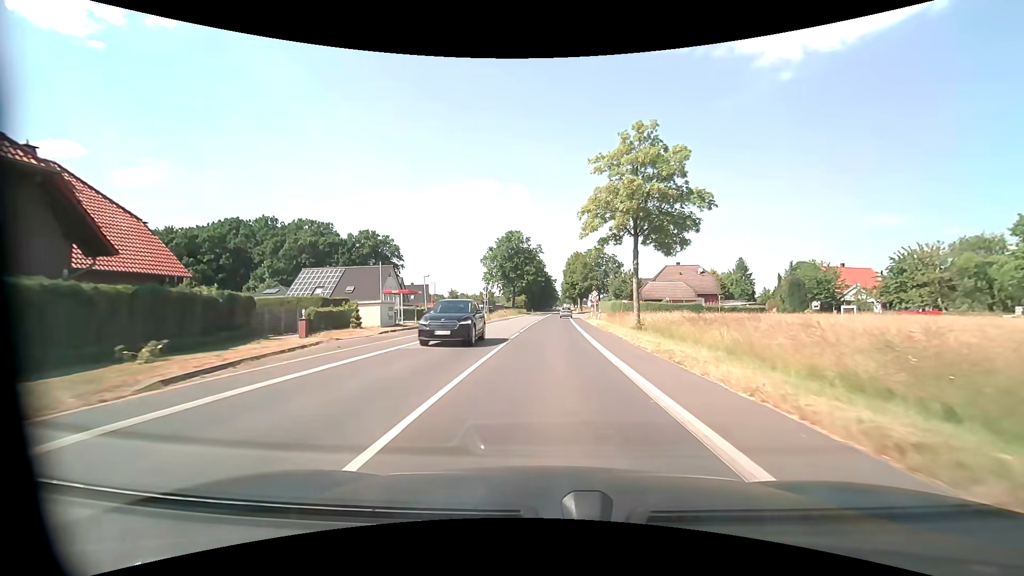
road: tertiary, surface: asphalt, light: Day
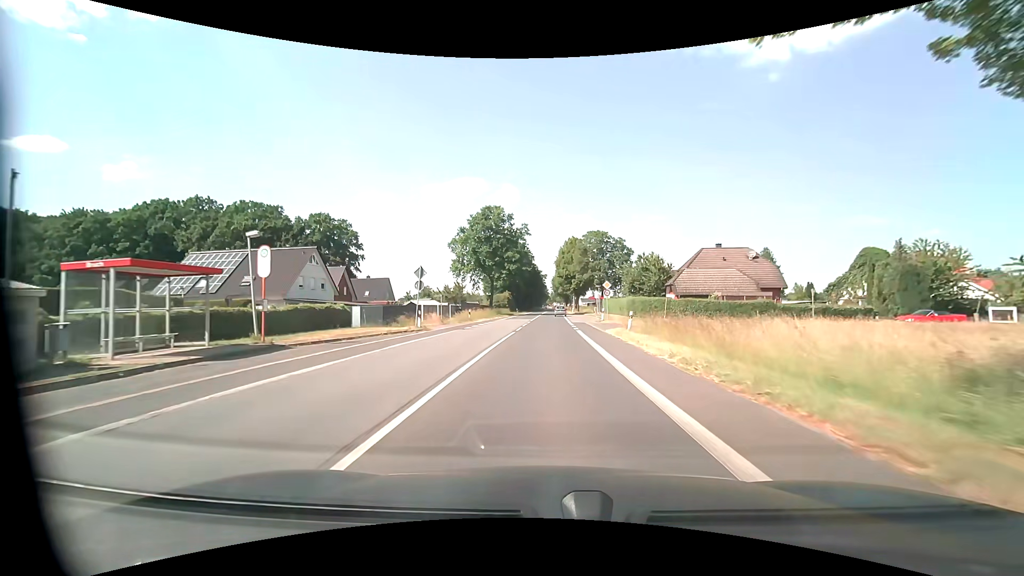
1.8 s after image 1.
(+0.3, +24.6) m; +1°
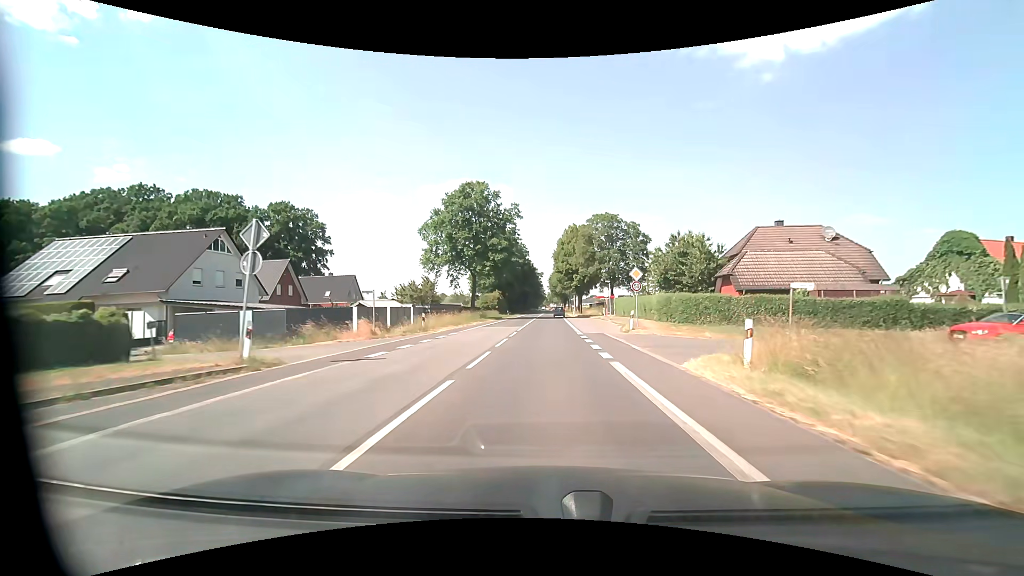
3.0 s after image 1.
(0.0, +16.5) m; 0°
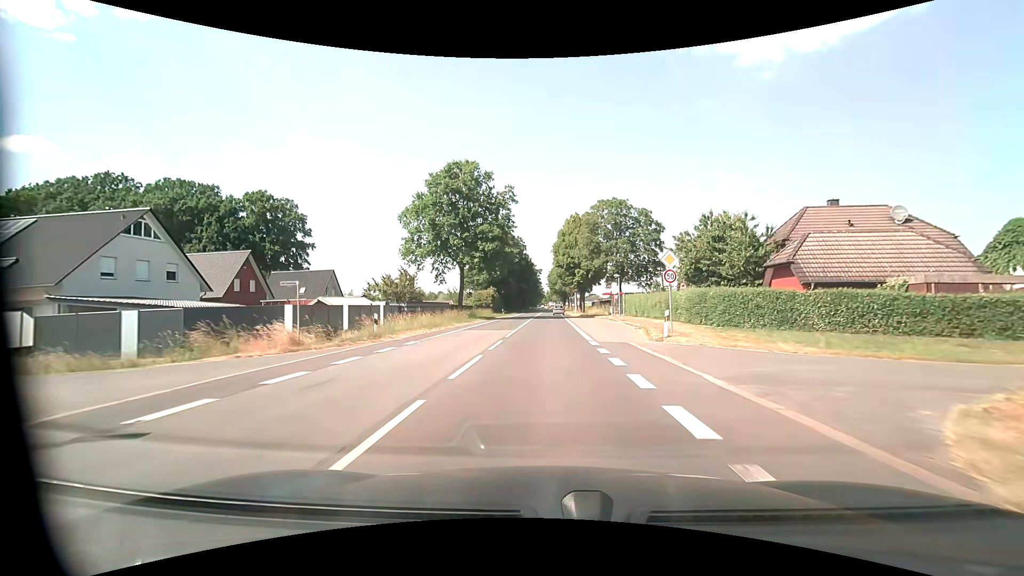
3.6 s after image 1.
(0.0, +8.2) m; 0°
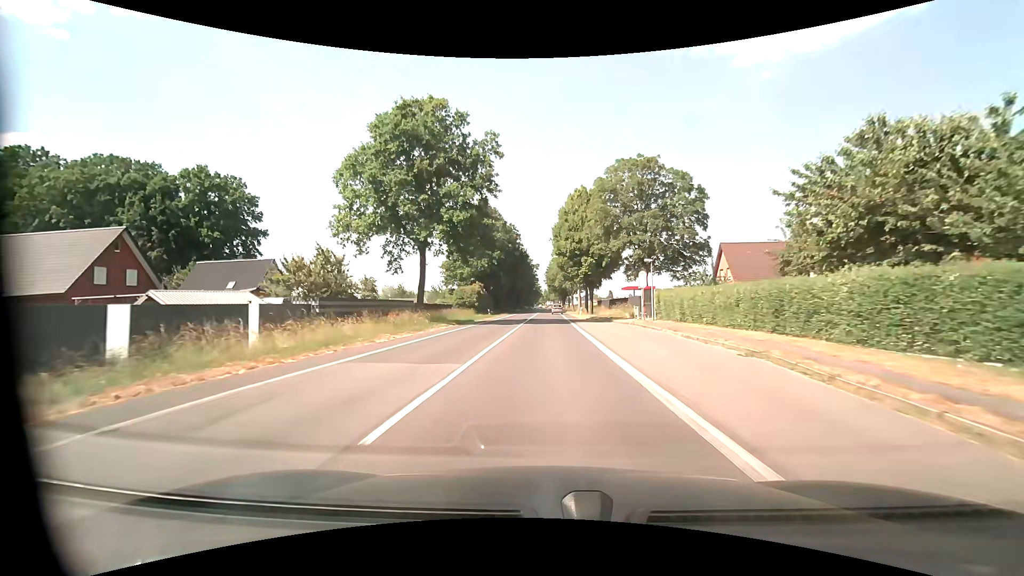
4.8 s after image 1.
(+0.1, +16.5) m; +1°
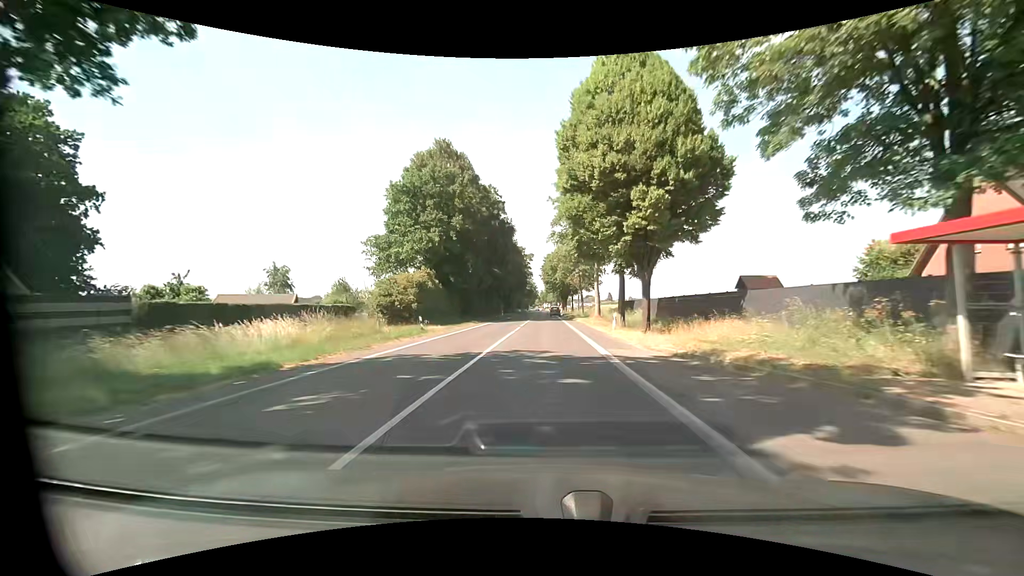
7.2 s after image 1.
(+0.1, +33.0) m; 0°
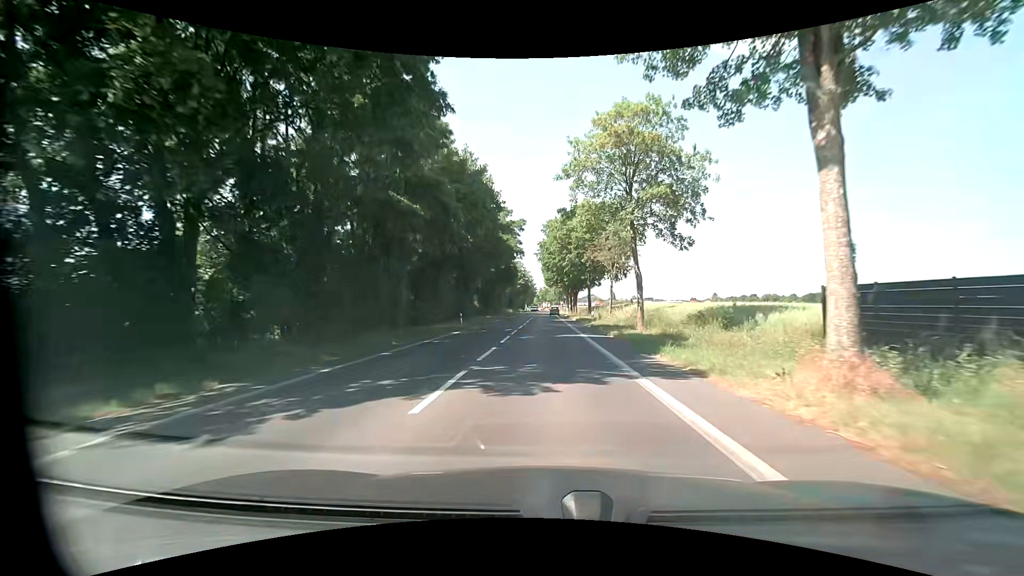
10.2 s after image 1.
(+0.1, +41.0) m; 0°
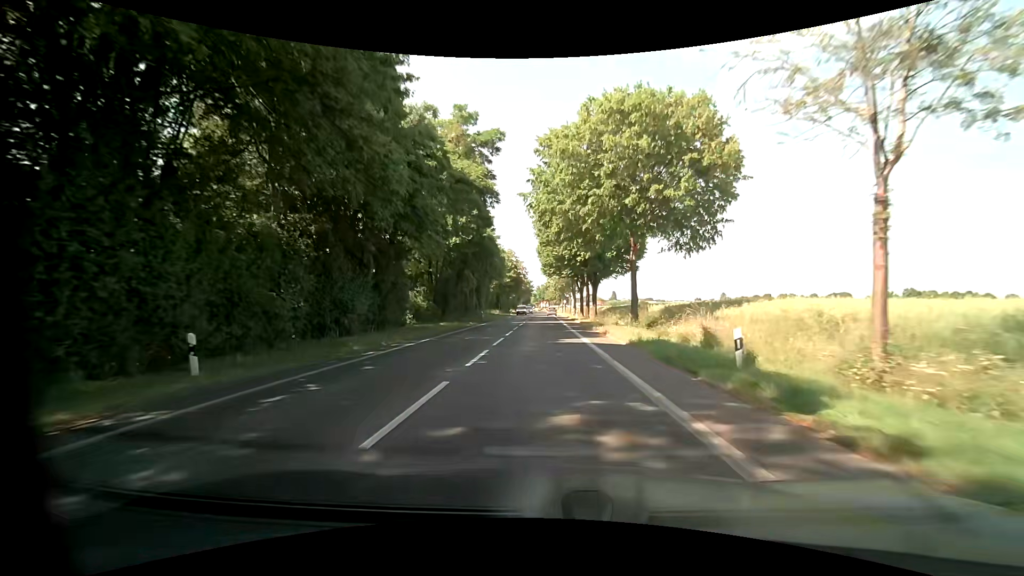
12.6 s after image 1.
(+0.2, +32.9) m; +1°
(0, +10) (0, +20) (0, +30) (0, +40) (0, +50) (0, +60) (0, +70) (-1, +80) (-1, +90) (-1, +100) m
